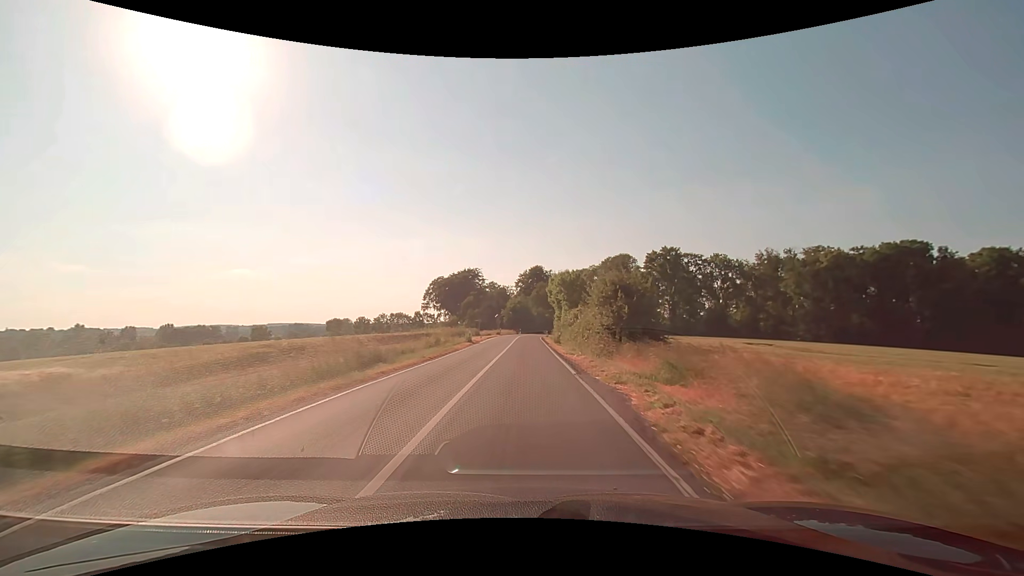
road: secondary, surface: asphalt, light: Day
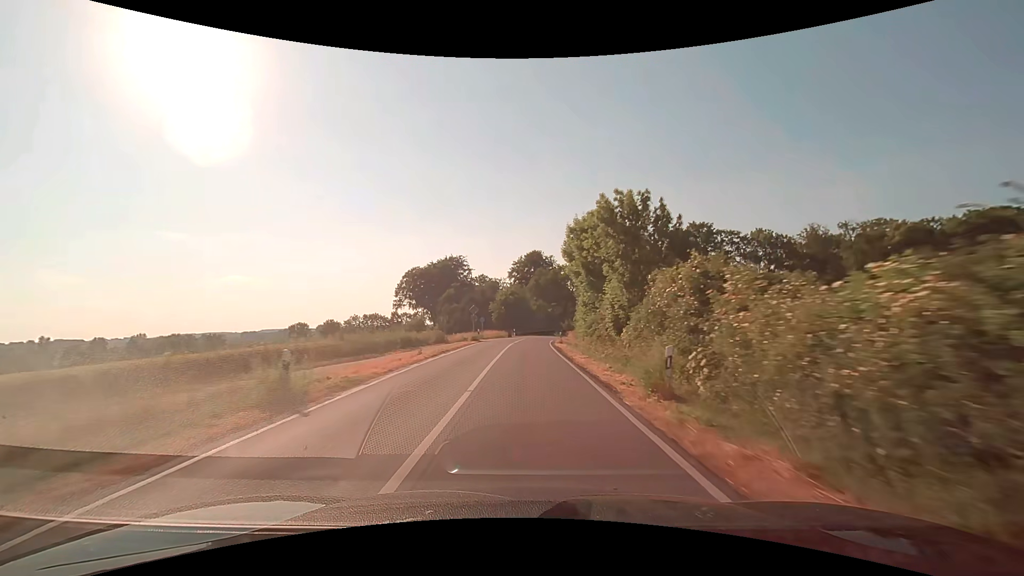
(0.0, +32.4) m; 0°
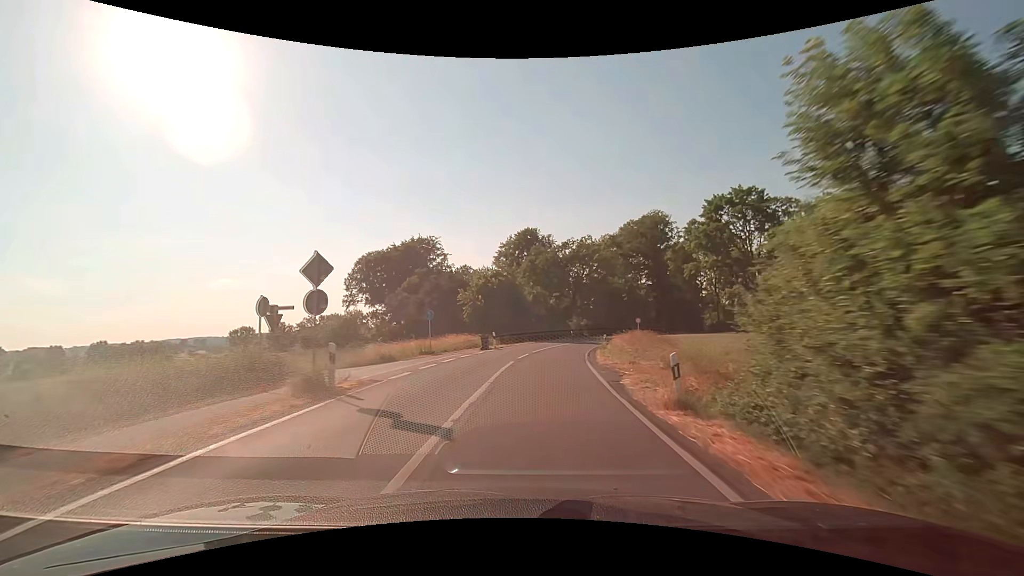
(+0.1, +32.4) m; 0°
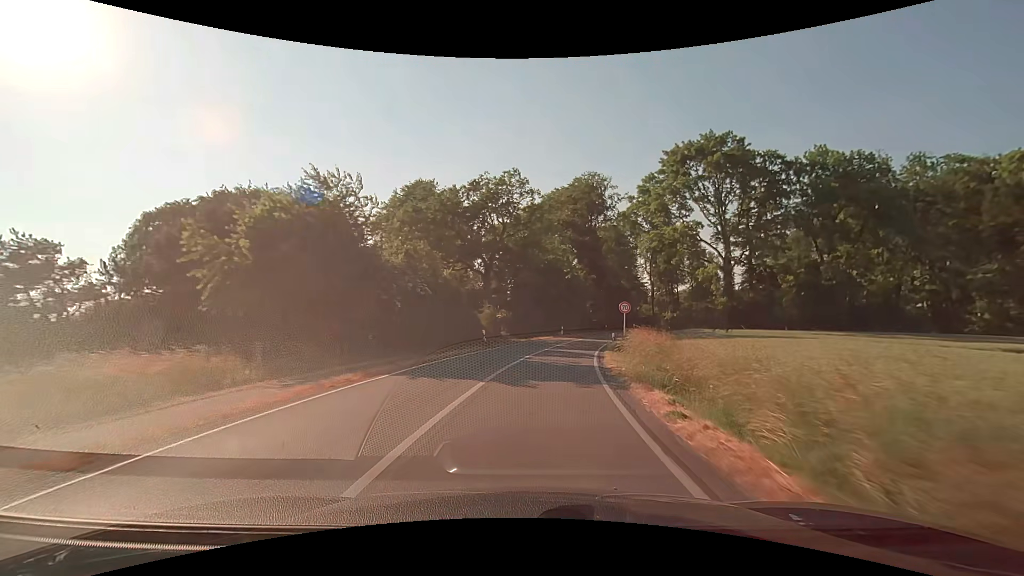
(+2.8, +32.3) m; +11°
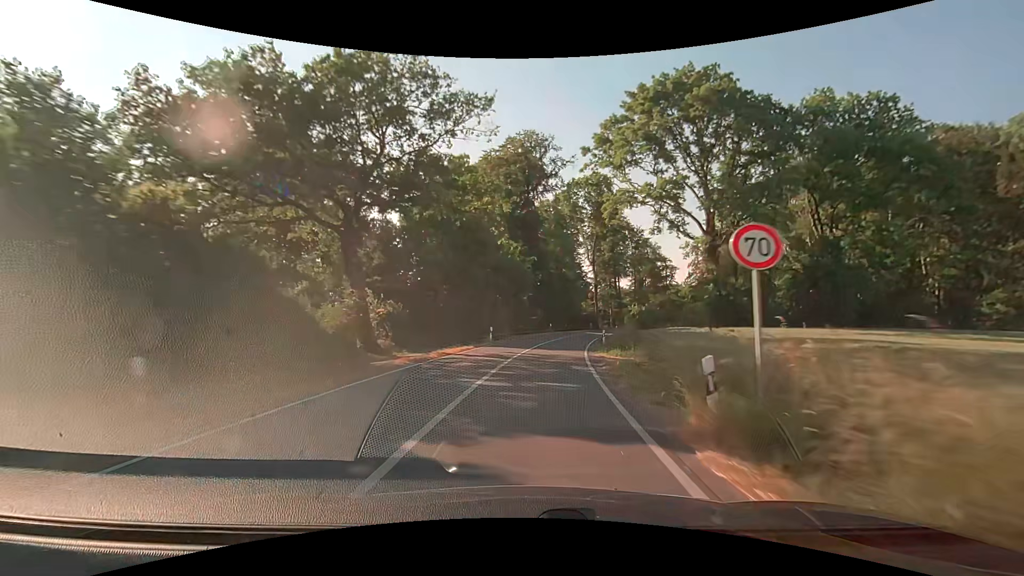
(+1.6, +21.6) m; +8°
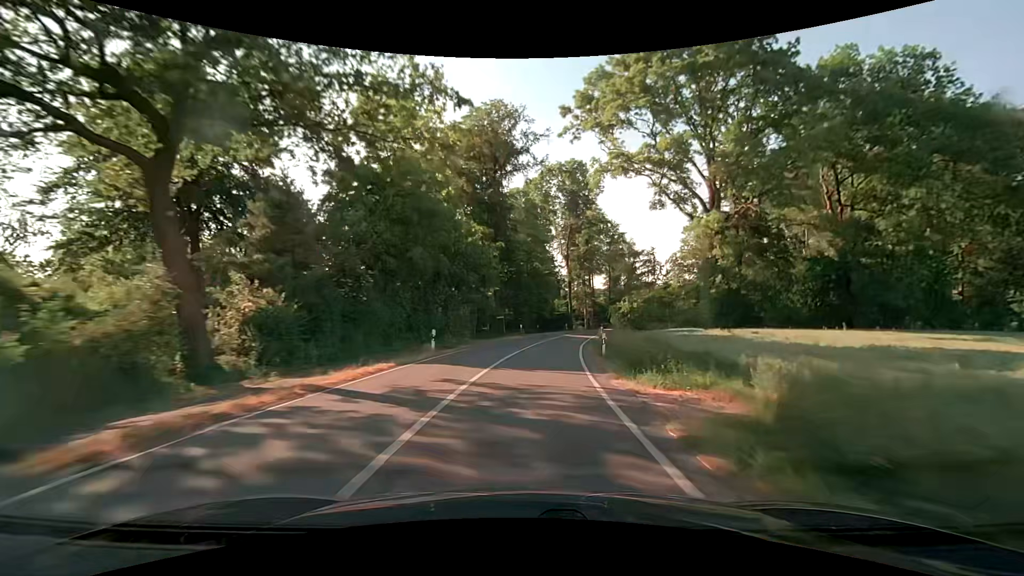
(+0.3, +10.8) m; +4°
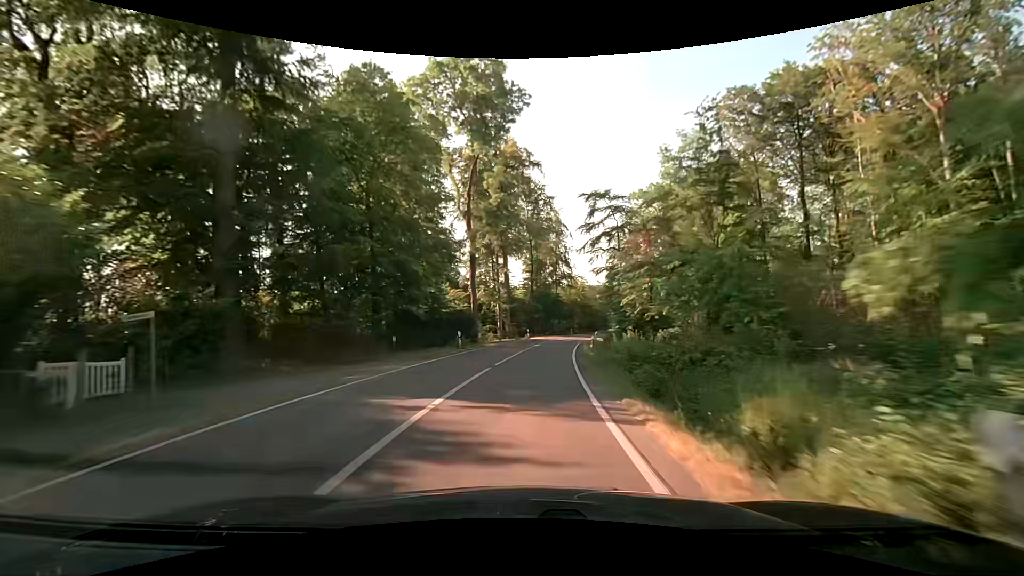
(+4.3, +43.1) m; +11°
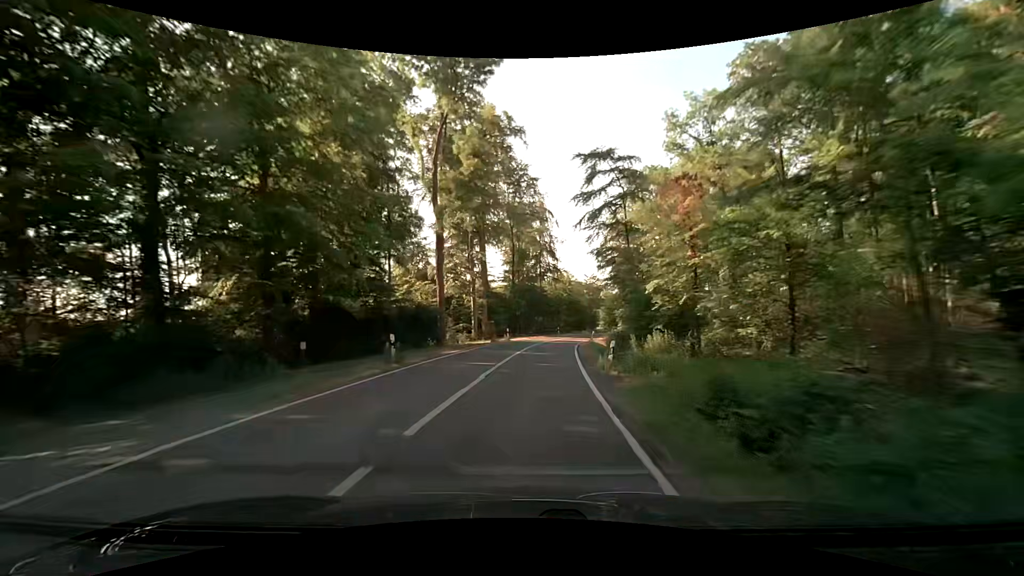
(+0.1, +10.8) m; +2°
(0, +10) (+1, +20) (+2, +30) (+3, +40) (+5, +50) (+7, +59) (+10, +69) (+14, +78) (+18, +87) (+22, +96) m
